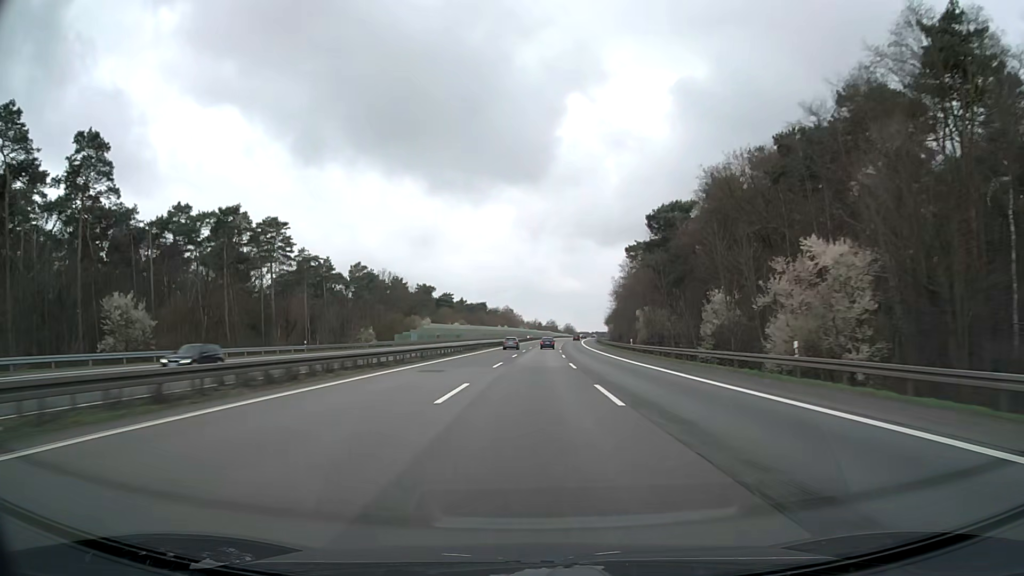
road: motorway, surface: asphalt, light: Day
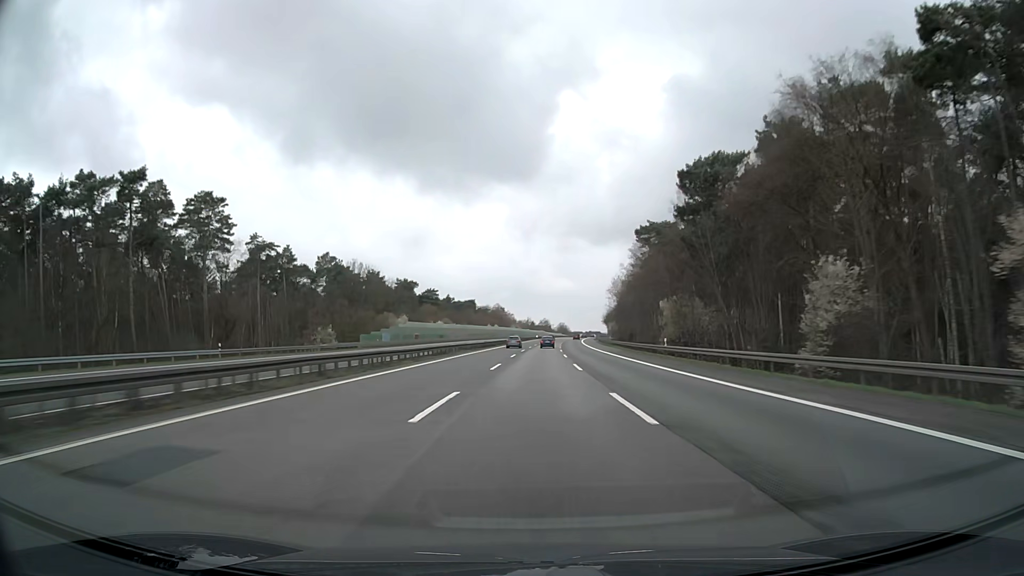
(+0.1, +21.2) m; +1°
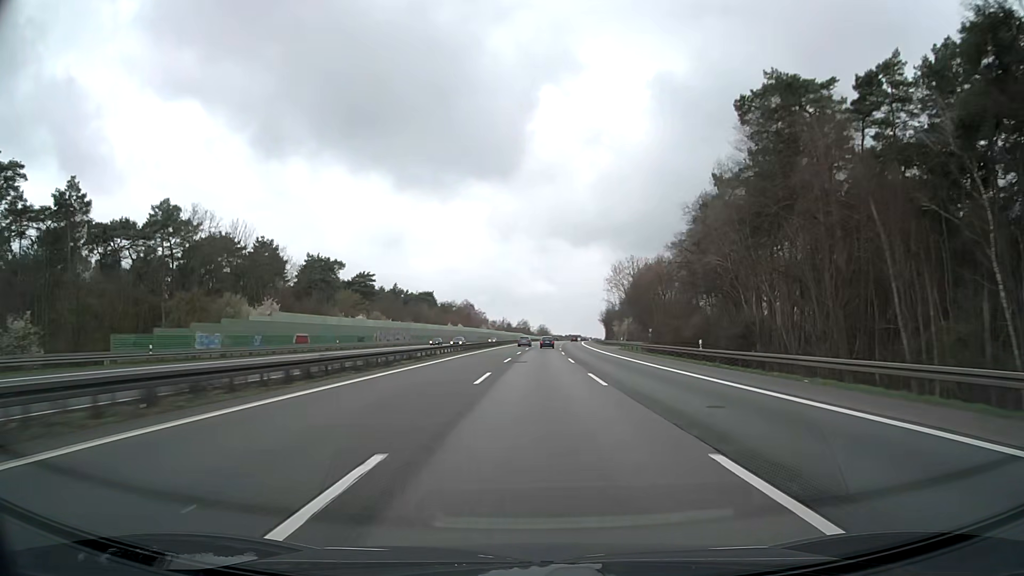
(+1.1, +63.4) m; +2°
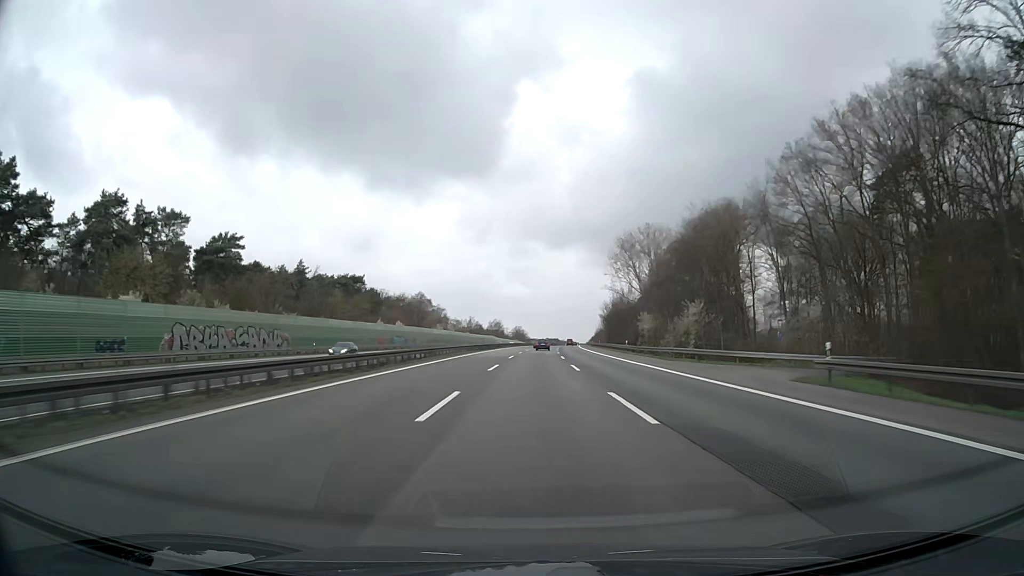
(+1.1, +63.2) m; +2°
(0, +10) (0, +20) (0, +30) (0, +40) (+1, +50) (+1, +60) (+1, +70) (+2, +80) (+2, +90) (+2, +100) m
